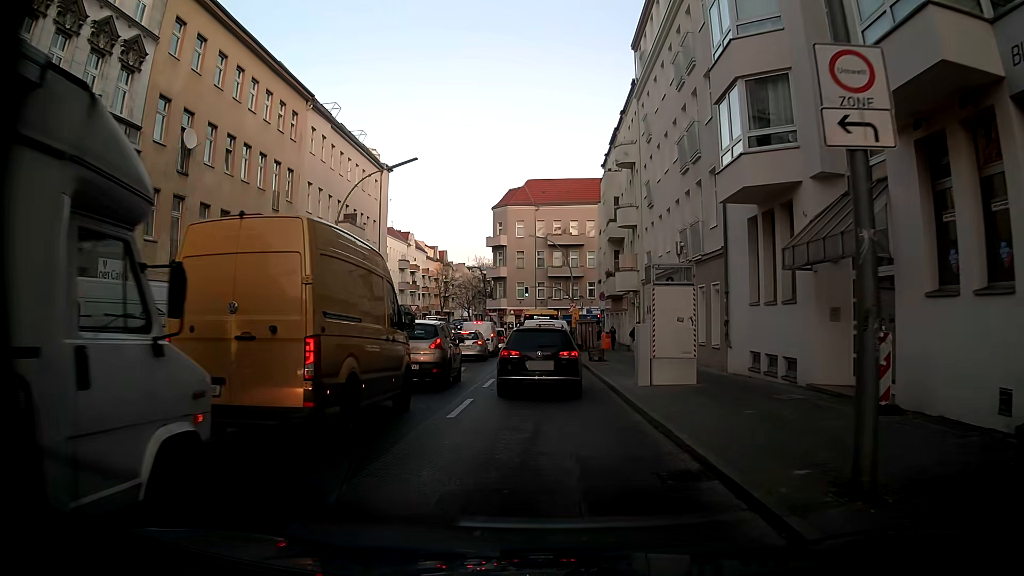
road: tertiary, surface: asphalt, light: Day
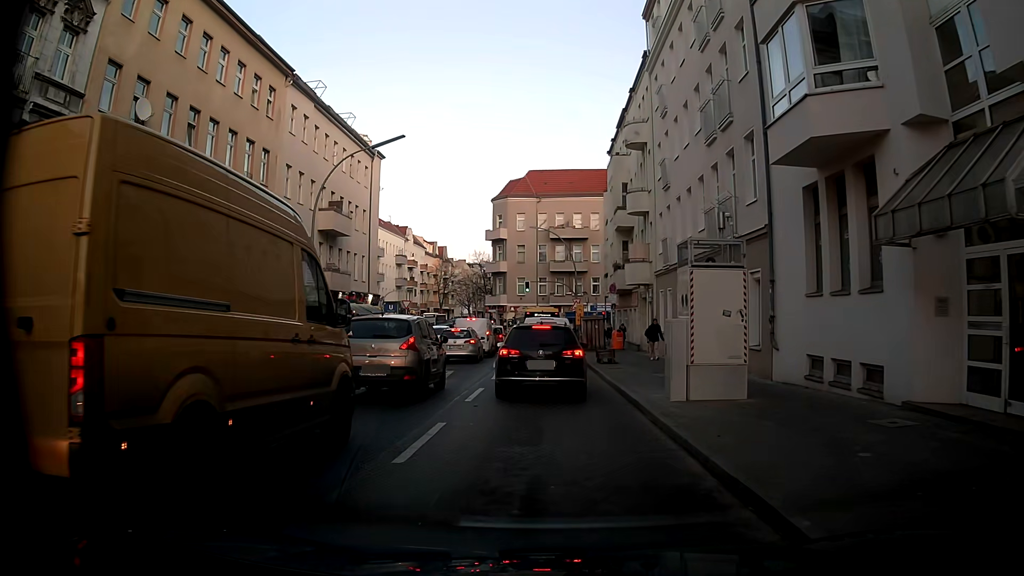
(0.0, +3.8) m; 0°
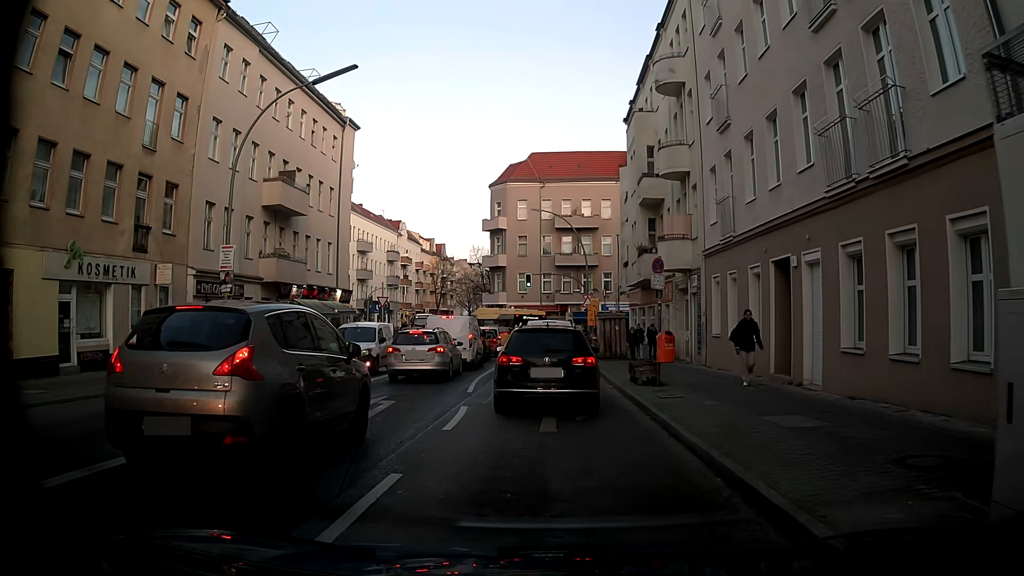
(+0.1, +9.2) m; -1°
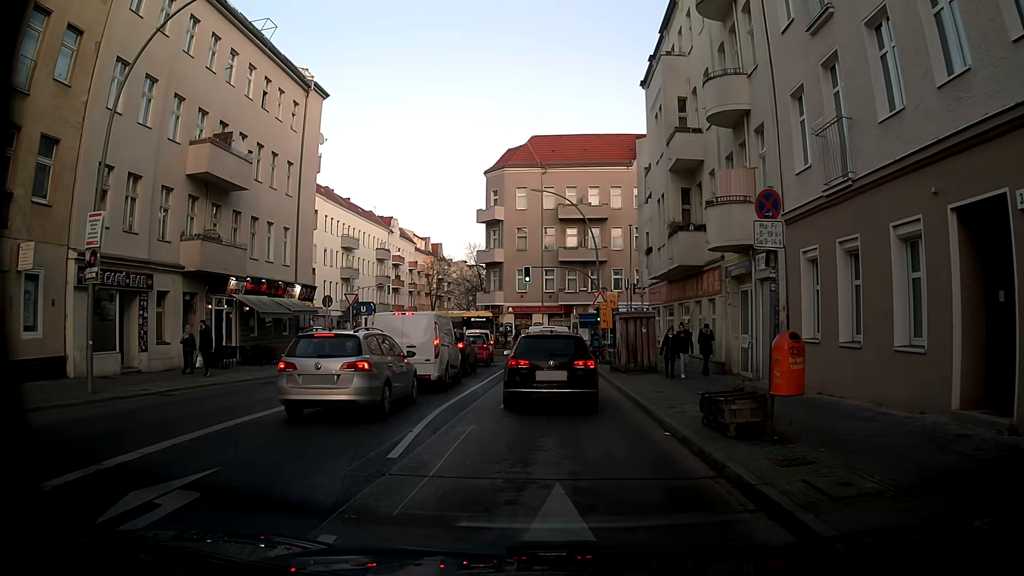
(0.0, +8.1) m; -1°
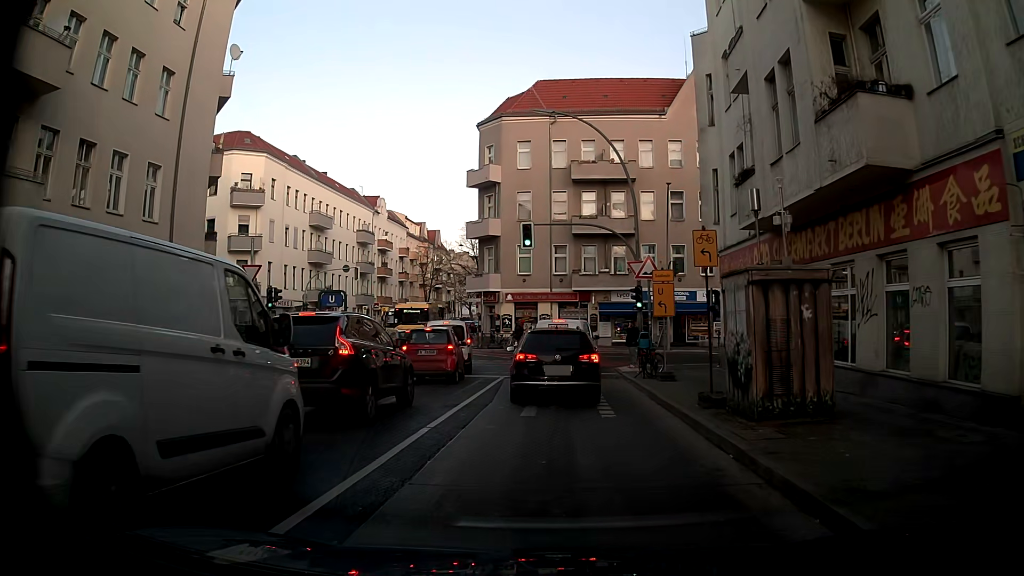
(+0.1, +14.2) m; +1°
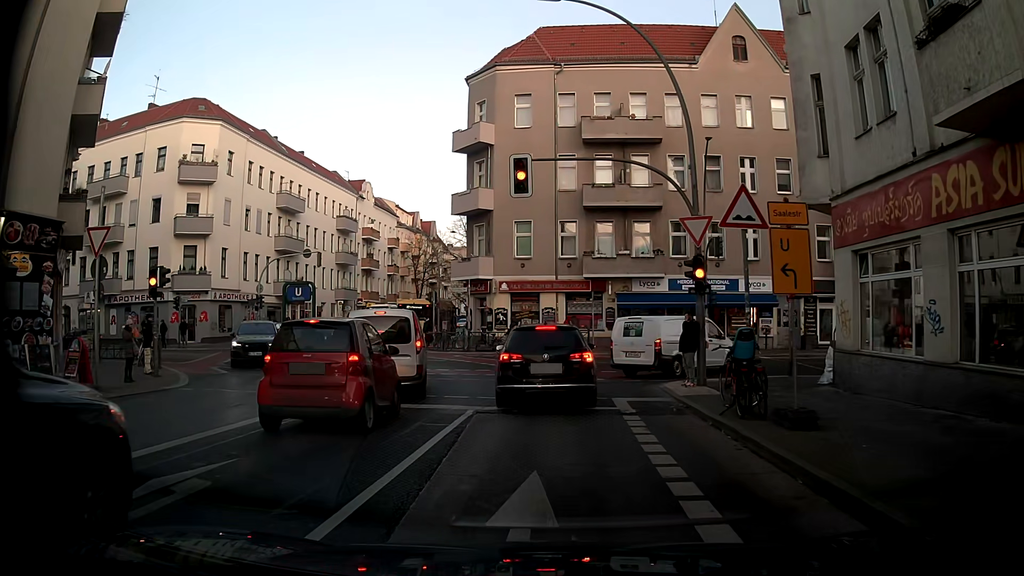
(-0.1, +9.4) m; -2°
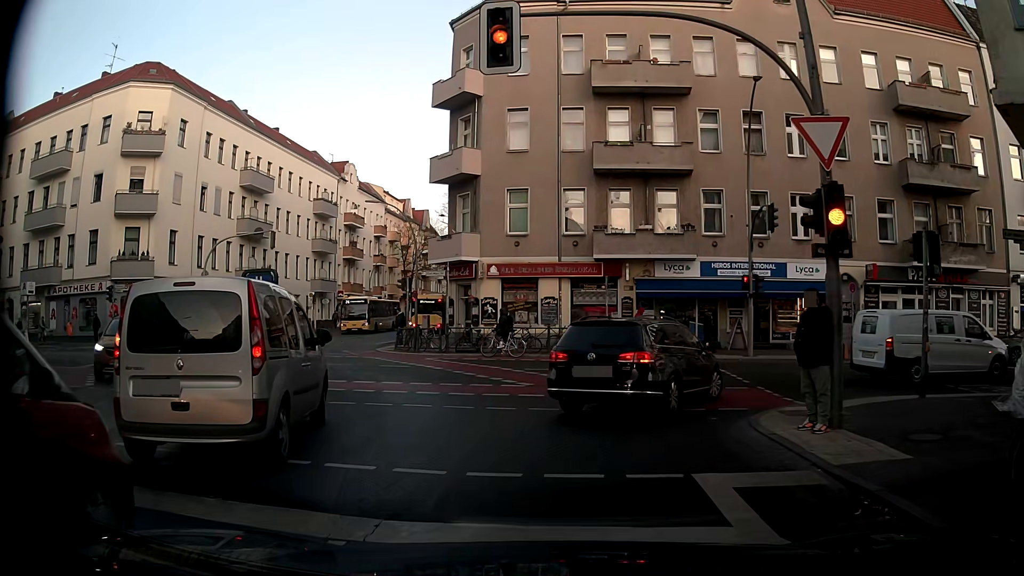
(+0.1, +7.6) m; 0°
